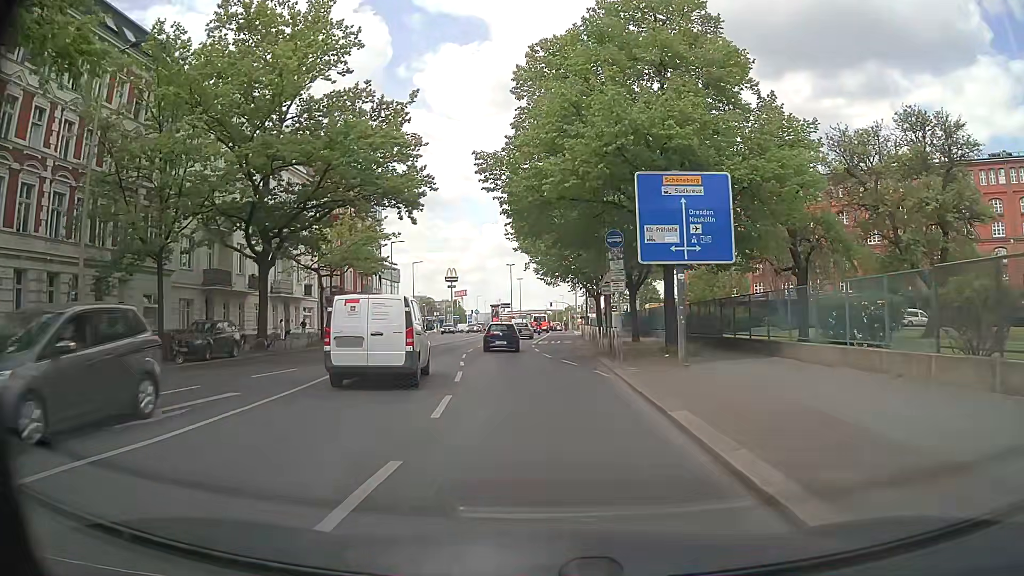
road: secondary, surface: asphalt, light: Day
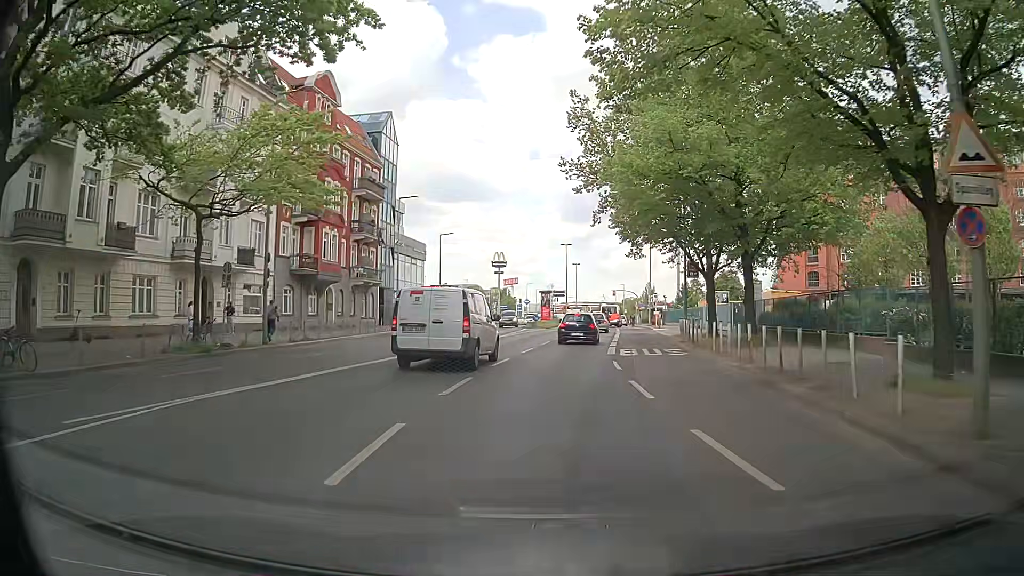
(-1.0, +22.4) m; -4°
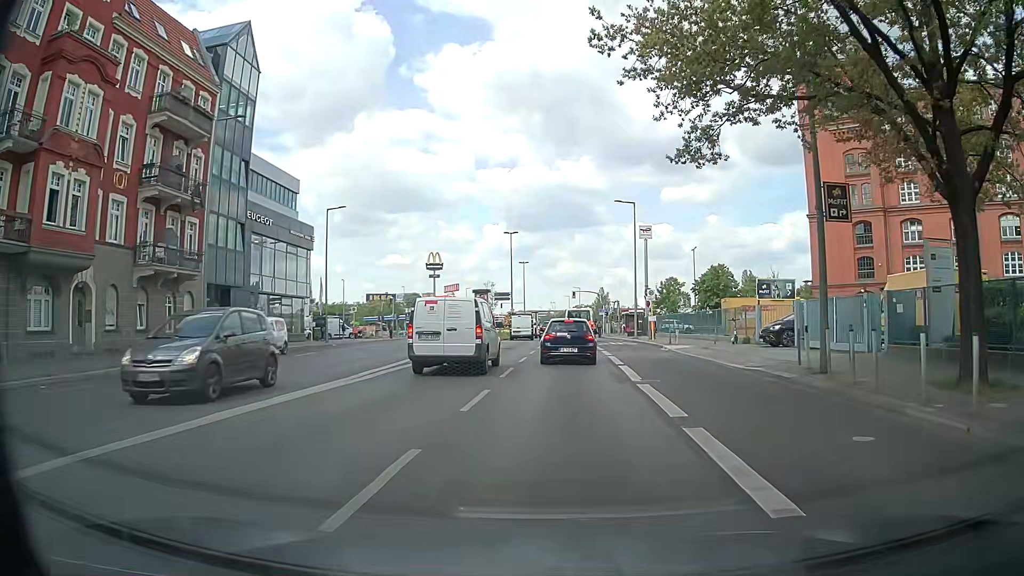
(+0.8, +24.9) m; +4°
